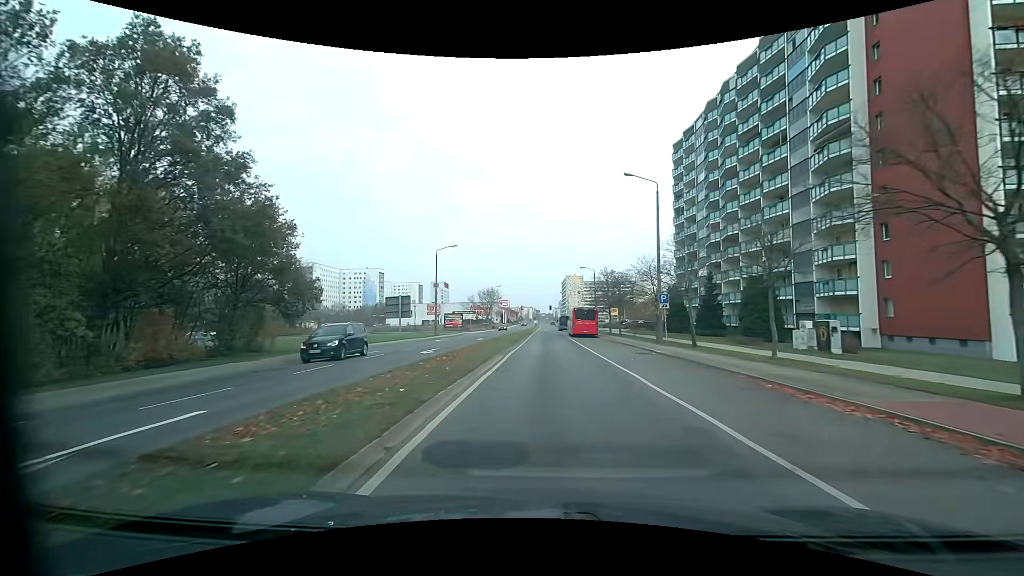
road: tertiary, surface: asphalt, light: Day
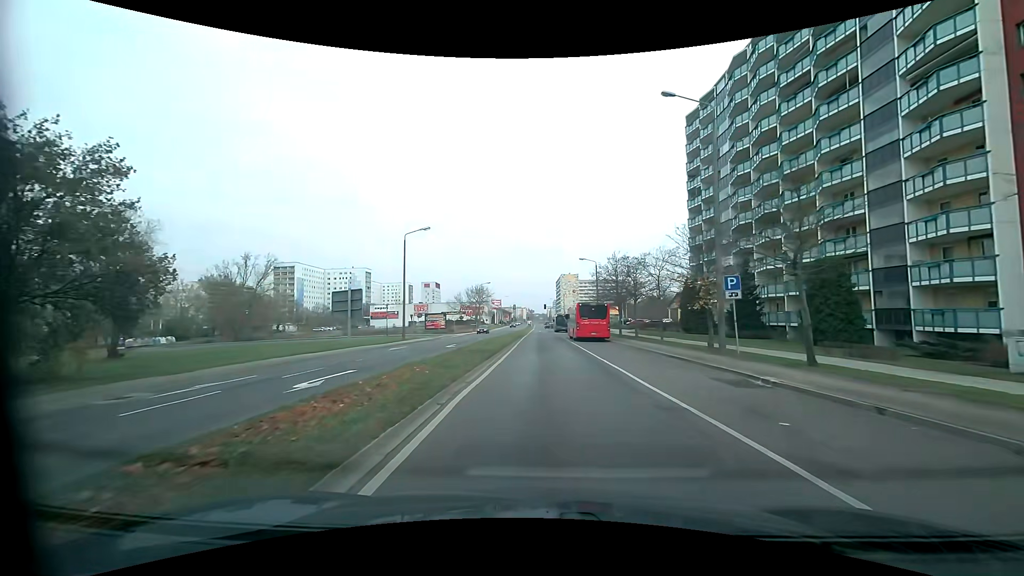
(+0.1, +12.4) m; +1°
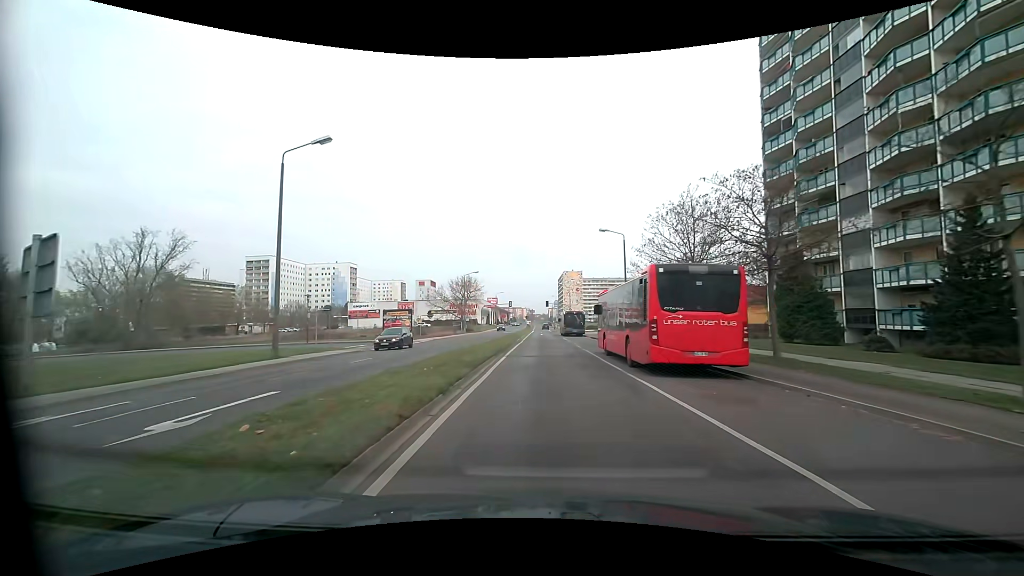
(0.0, +25.1) m; -1°
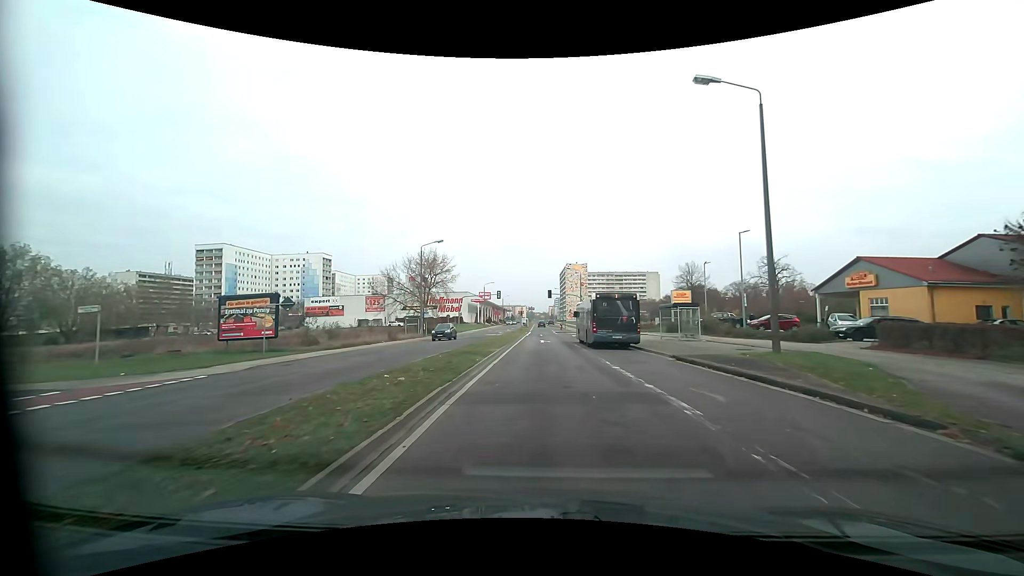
(+0.5, +34.0) m; 0°
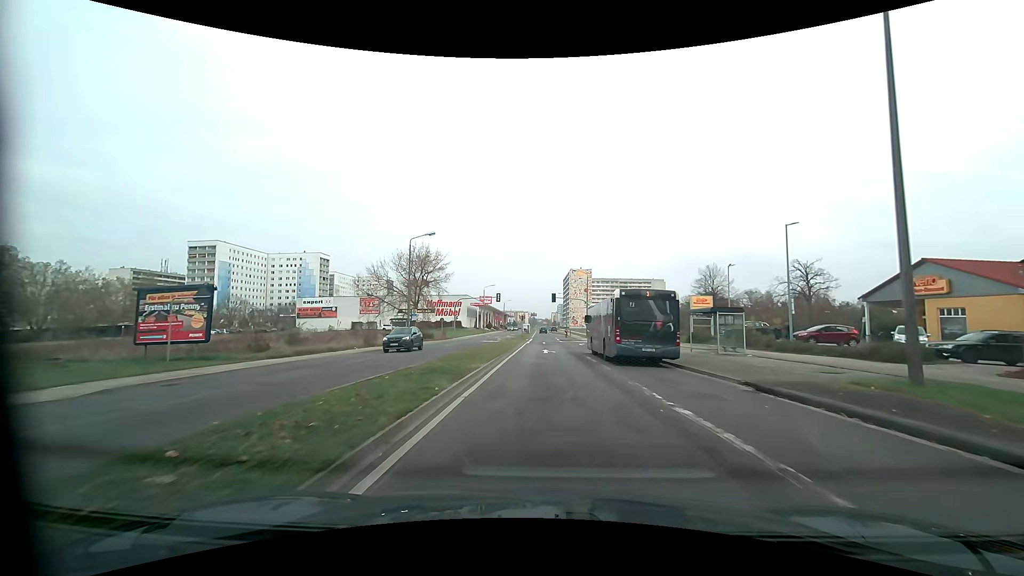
(0.0, +7.0) m; 0°
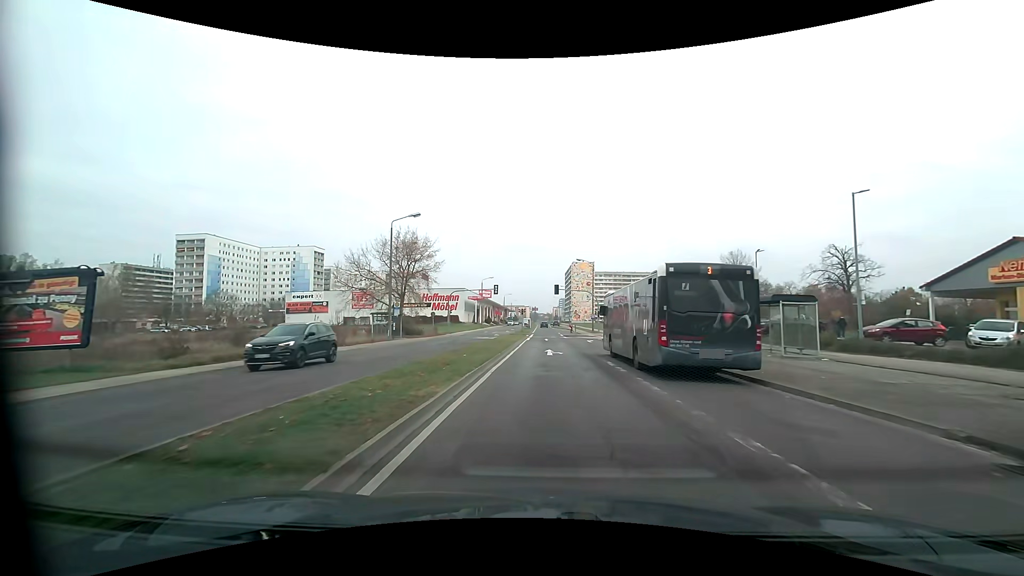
(0.0, +7.0) m; 0°
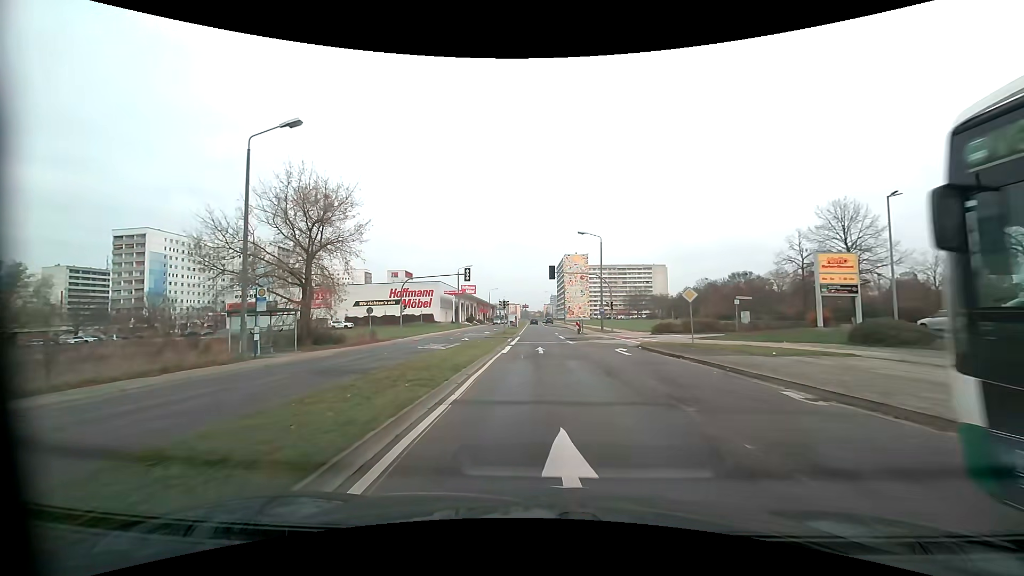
(0.0, +21.2) m; 0°
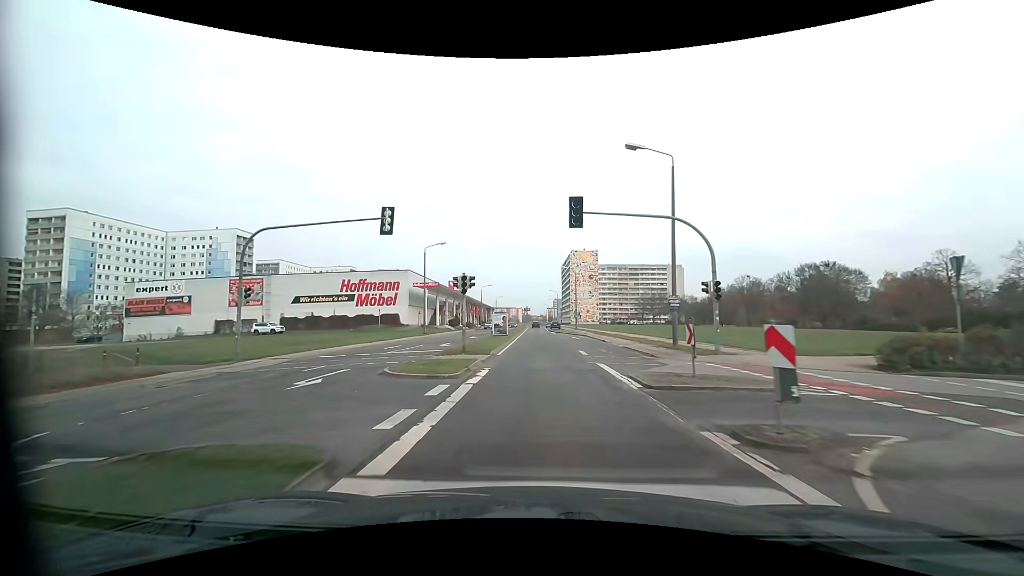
(0.0, +29.5) m; 0°
(0, +10) (0, +20) (0, +30) (0, +40) (0, +50) (0, +60) (0, +70) (0, +80) (0, +90) (0, +100) m
